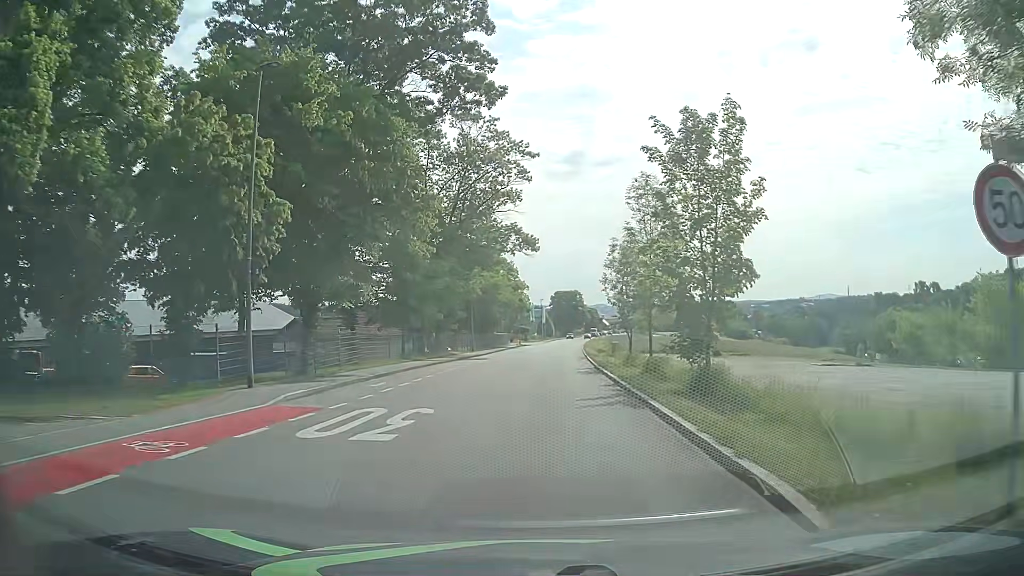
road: tertiary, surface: asphalt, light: Day
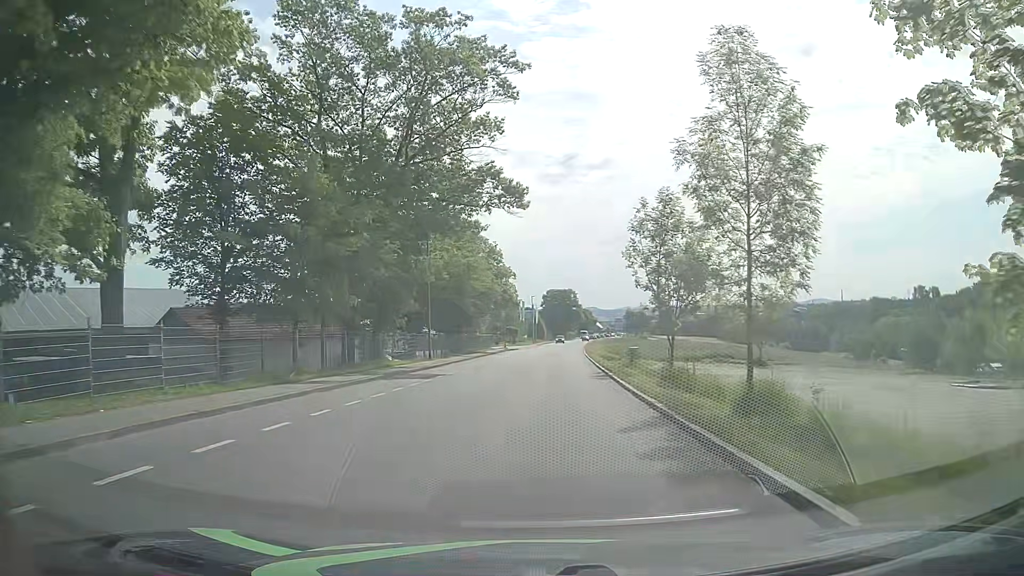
(+0.1, +17.9) m; +1°
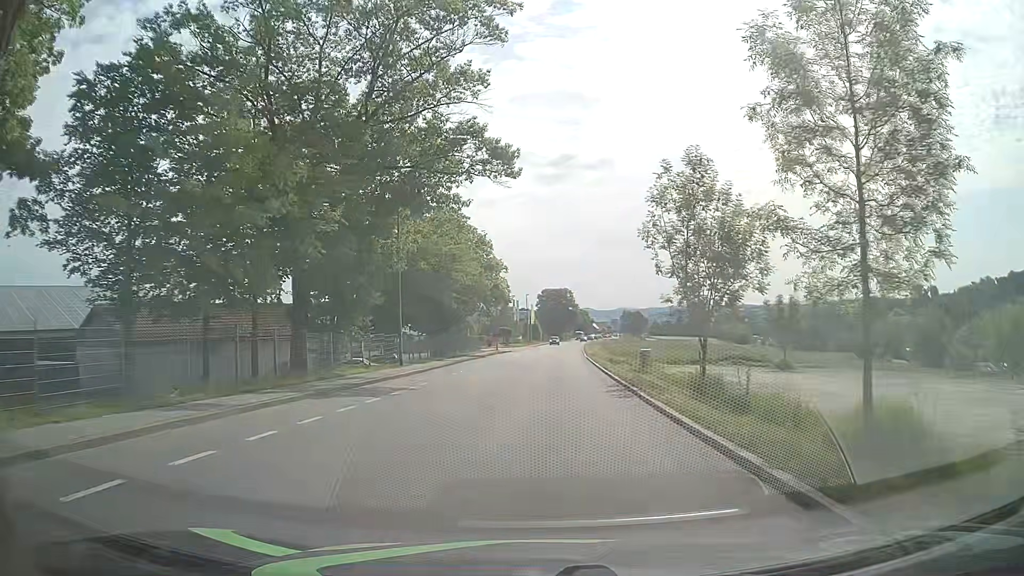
(0.0, +6.8) m; 0°
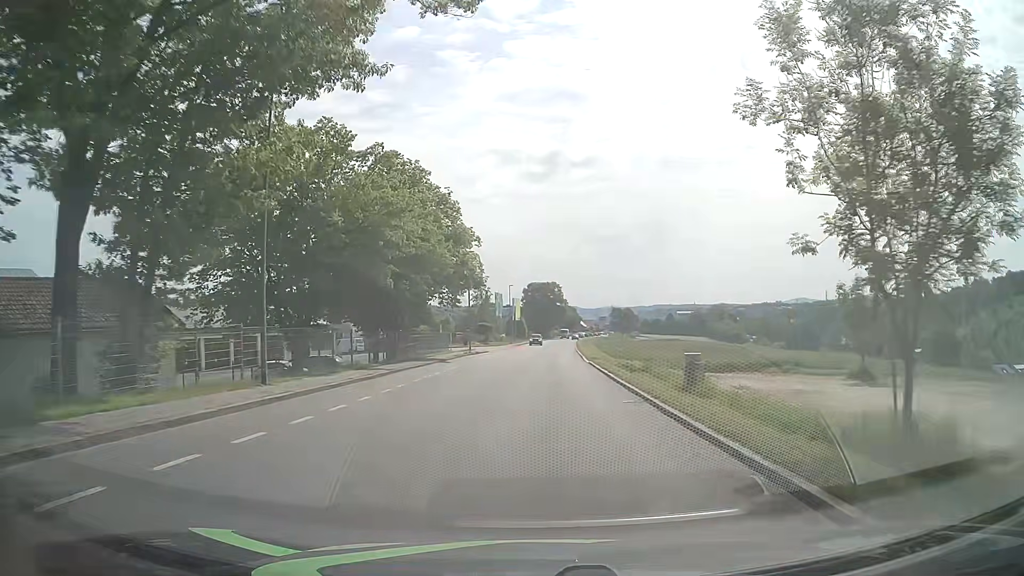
(+0.1, +14.5) m; +1°
(0, +10) (0, +20) (+1, +30) (+1, +40) (+1, +50) (+2, +60) (+2, +70) (+3, +80) (+3, +90) (+4, +100) m
